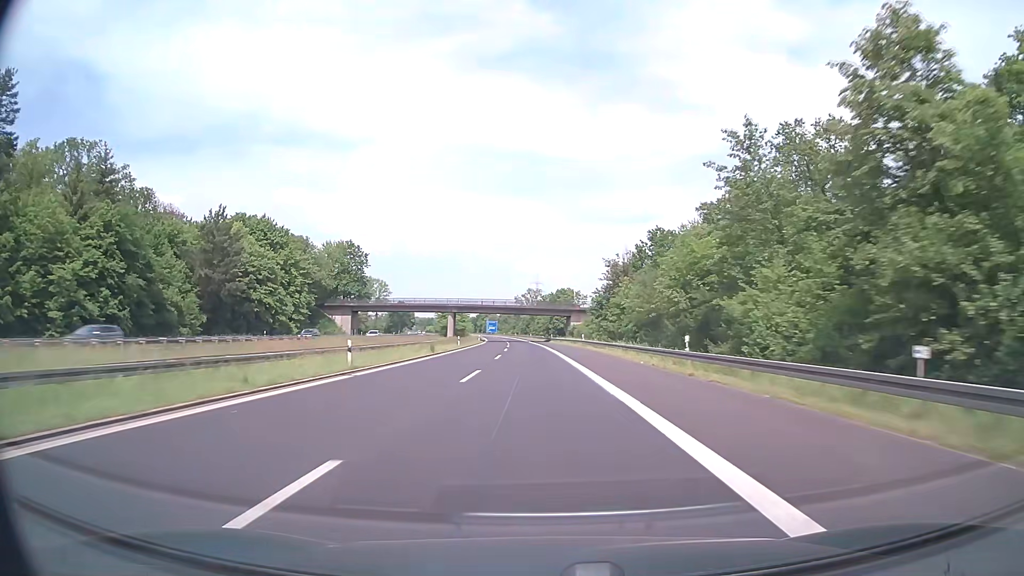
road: motorway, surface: asphalt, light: Day
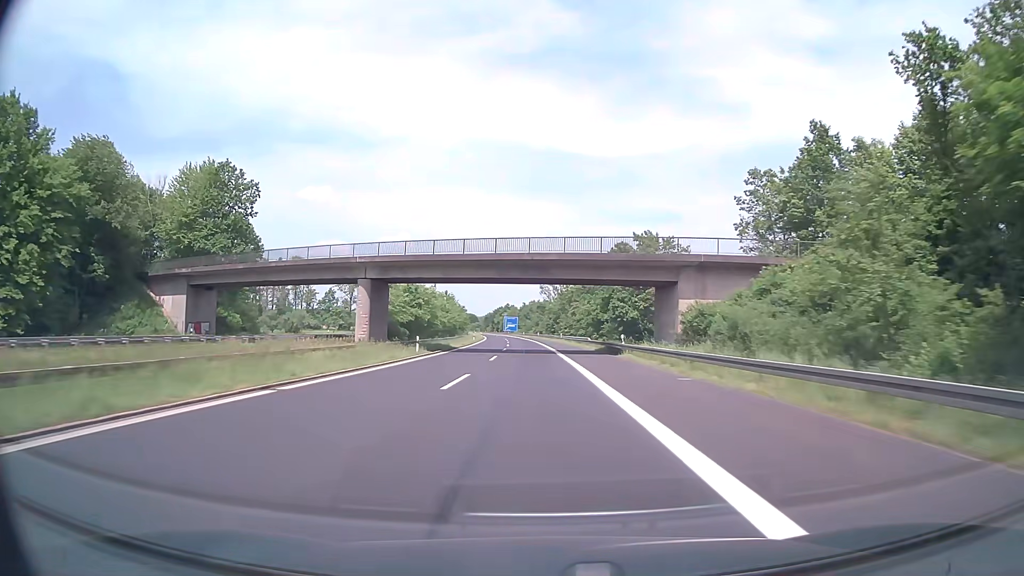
(-1.8, +76.1) m; -3°
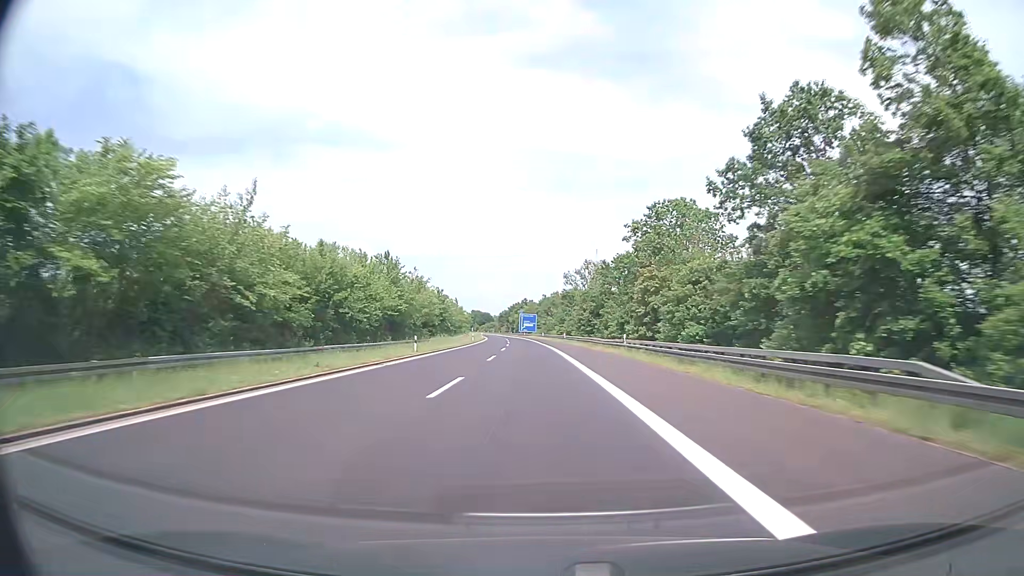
(-1.0, +57.0) m; -2°
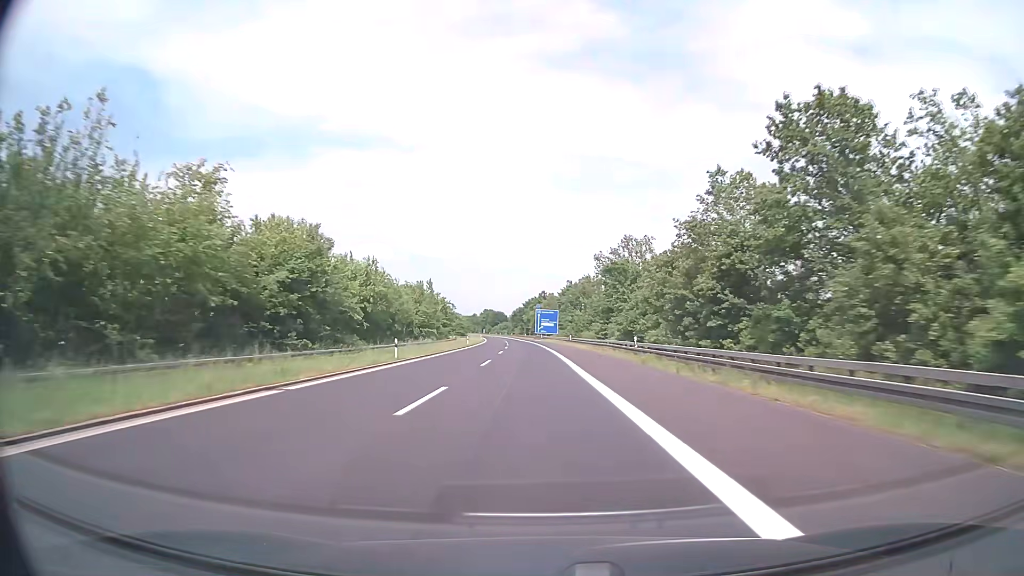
(-0.7, +57.0) m; -2°
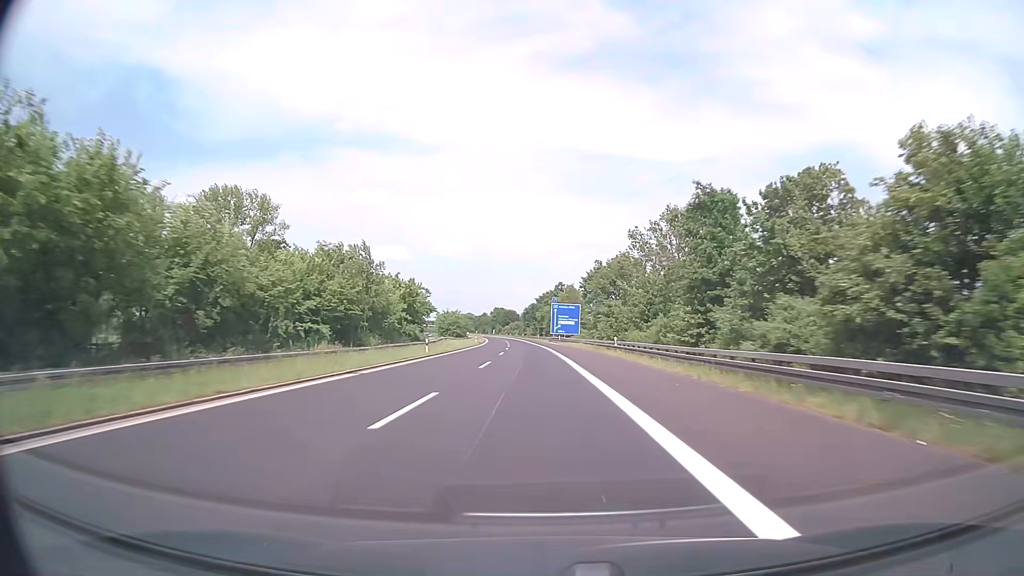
(-0.4, +38.0) m; -1°
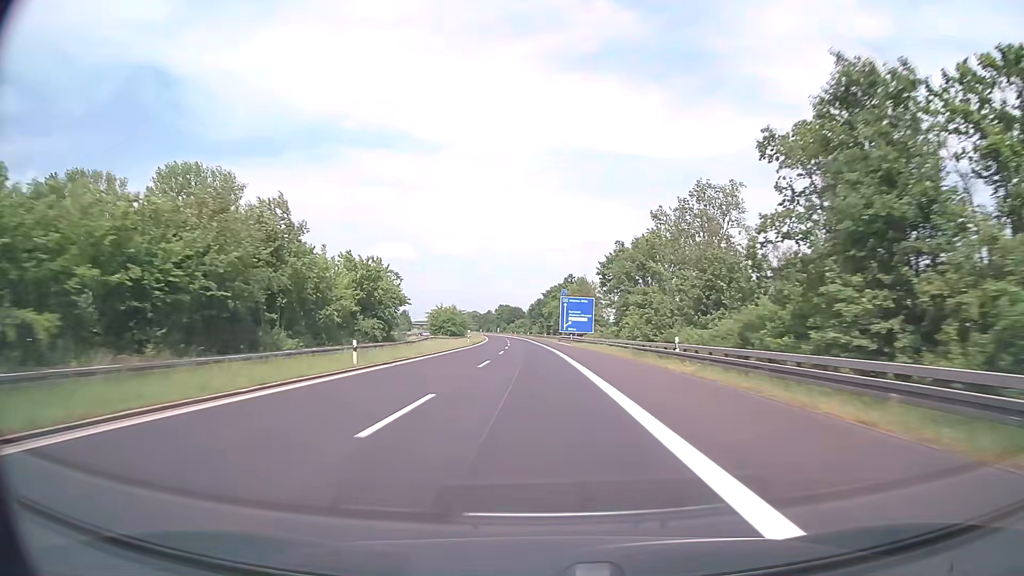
(-0.1, +19.0) m; -1°
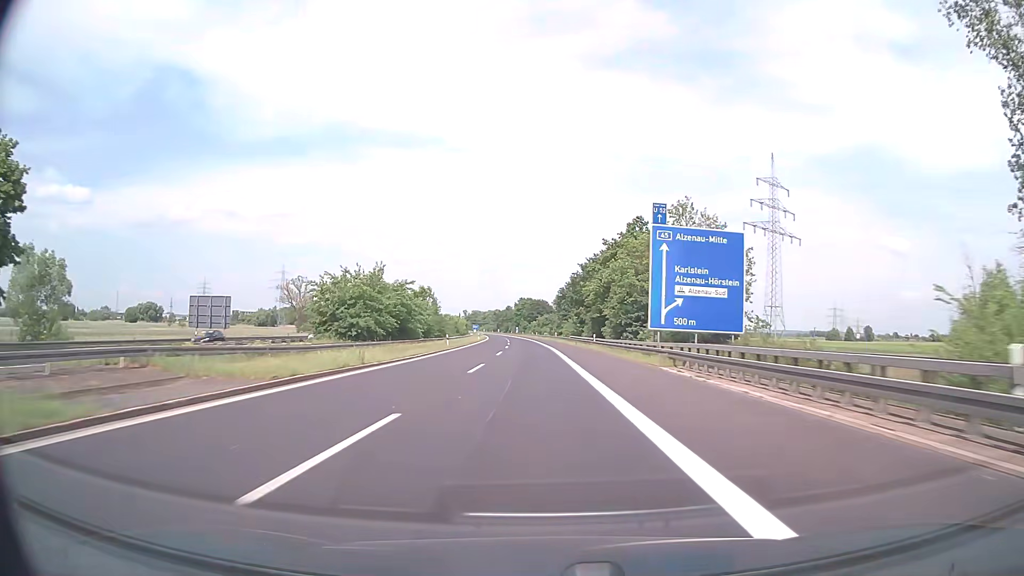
(-1.5, +76.1) m; -2°
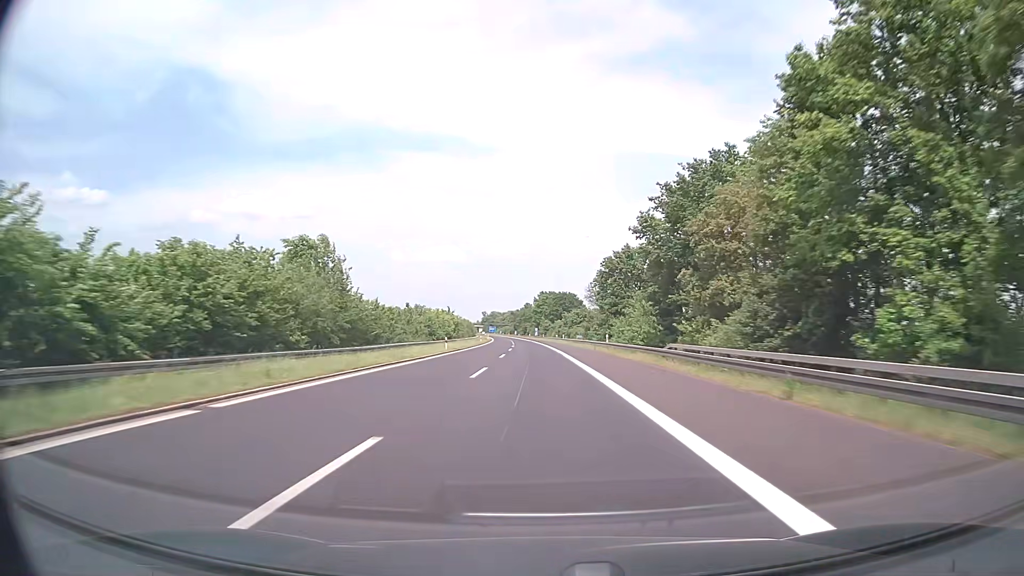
(-1.1, +57.1) m; -2°
(0, +10) (0, +20) (0, +30) (0, +40) (-1, +50) (-1, +60) (-1, +70) (-1, +80) (-2, +90) (-2, +100) m
